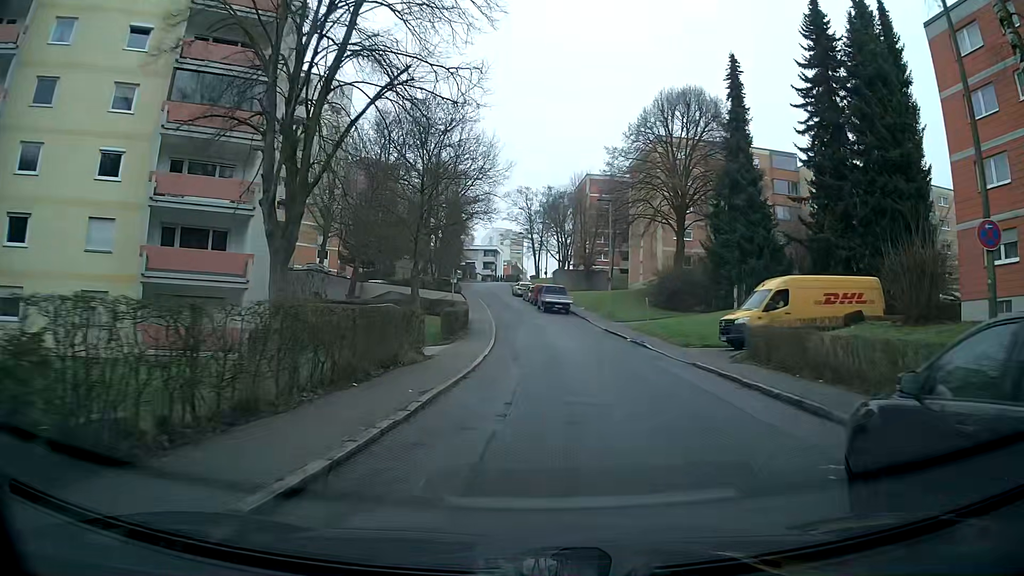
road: residential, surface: asphalt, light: Day
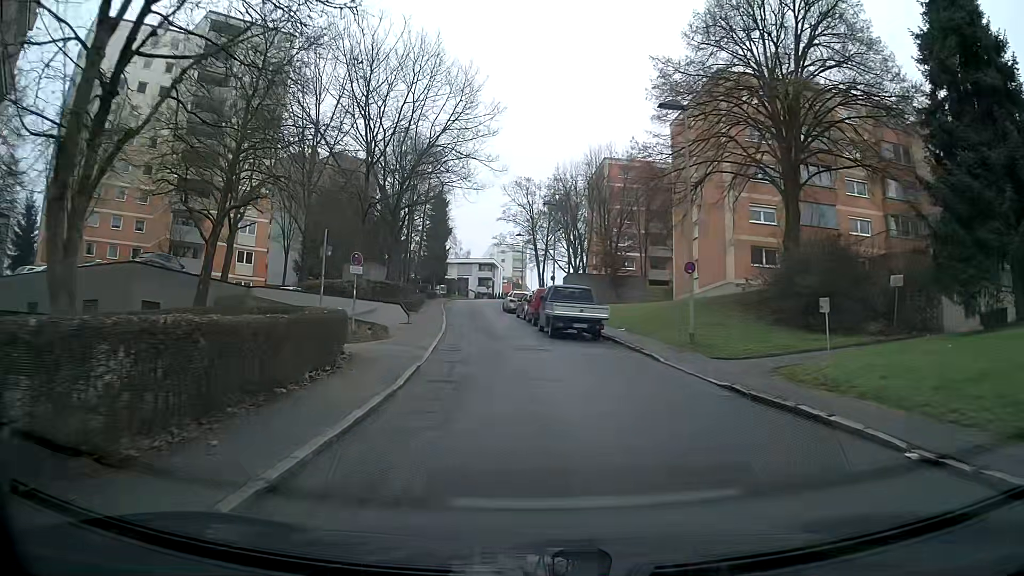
(0.0, +24.2) m; -1°
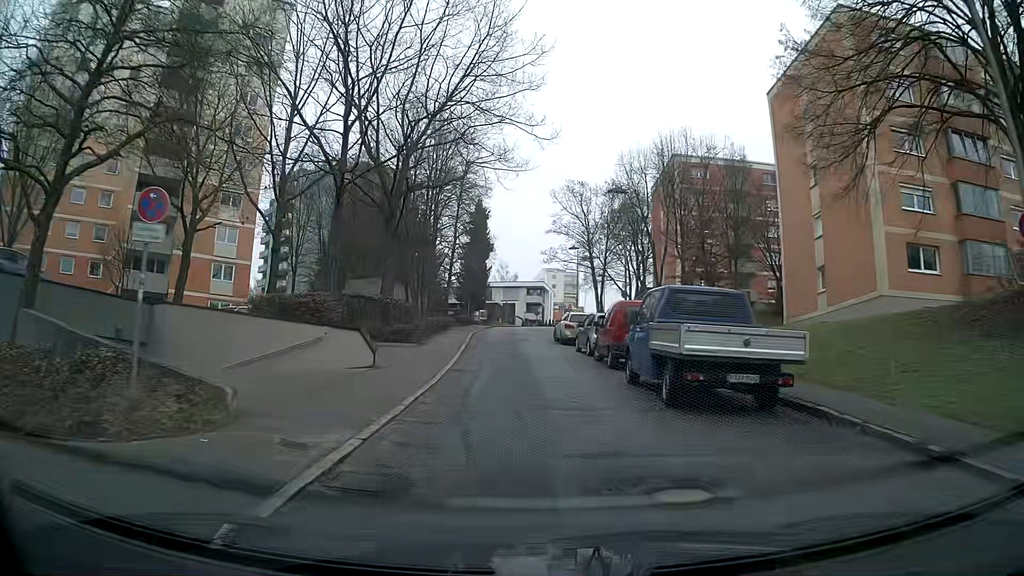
(-0.6, +14.1) m; -5°
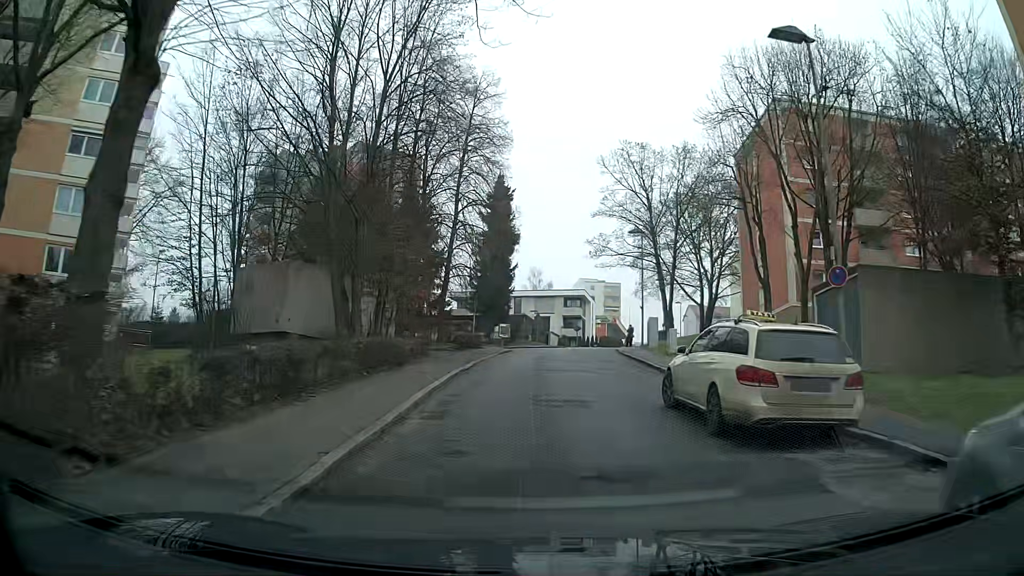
(-0.2, +21.8) m; -1°
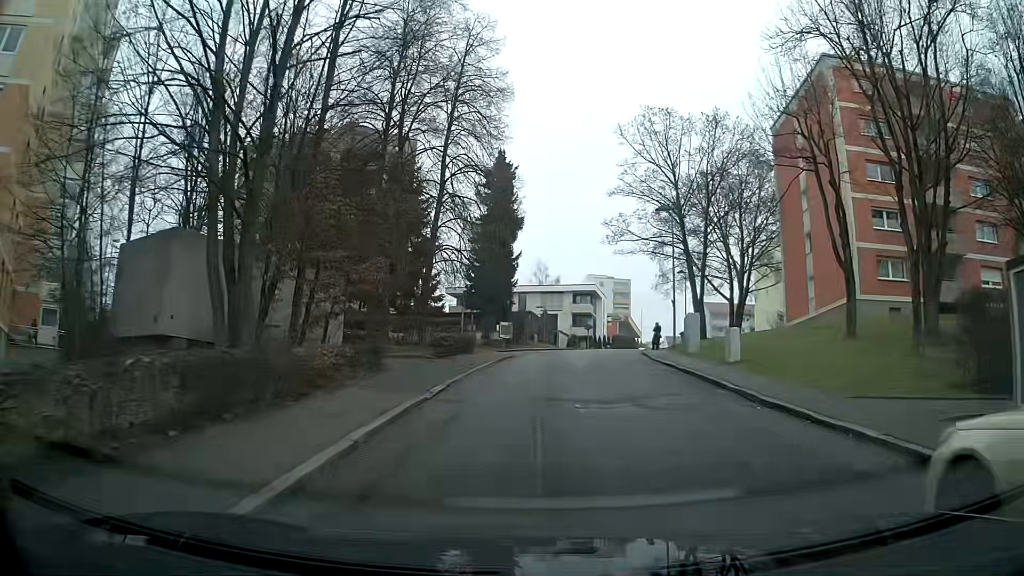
(0.0, +8.3) m; 0°
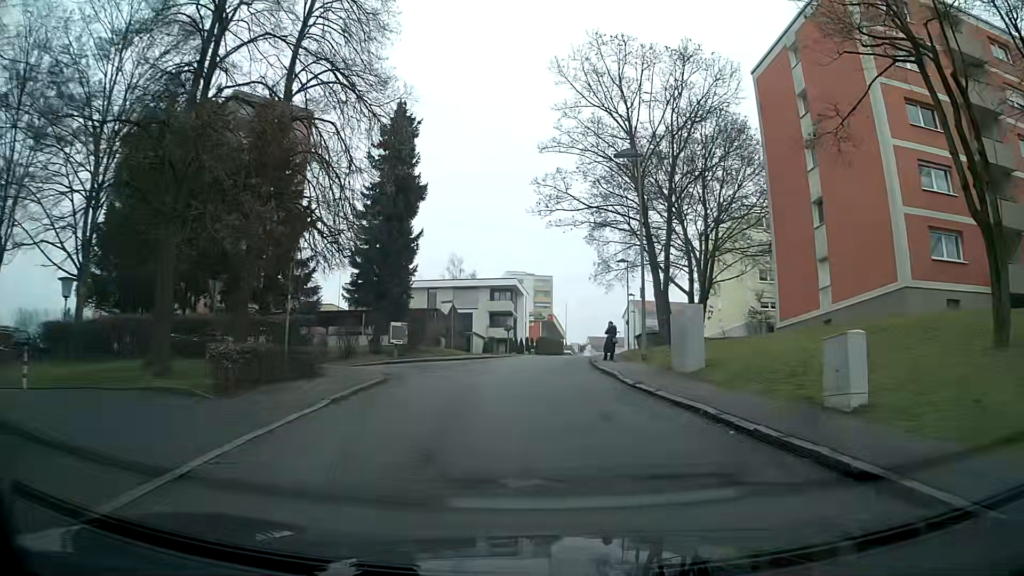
(+0.7, +12.2) m; +7°
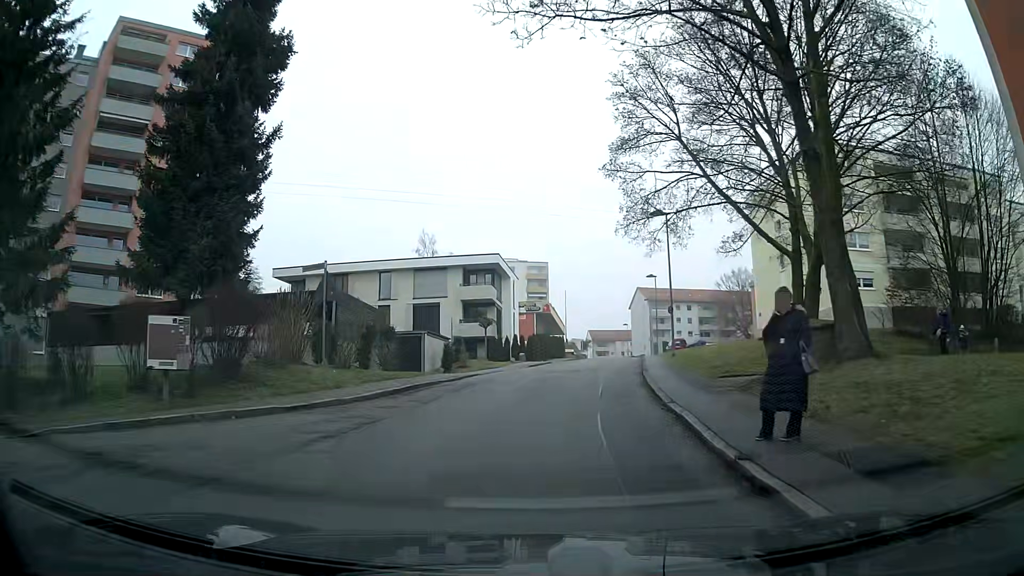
(+0.7, +21.0) m; +2°
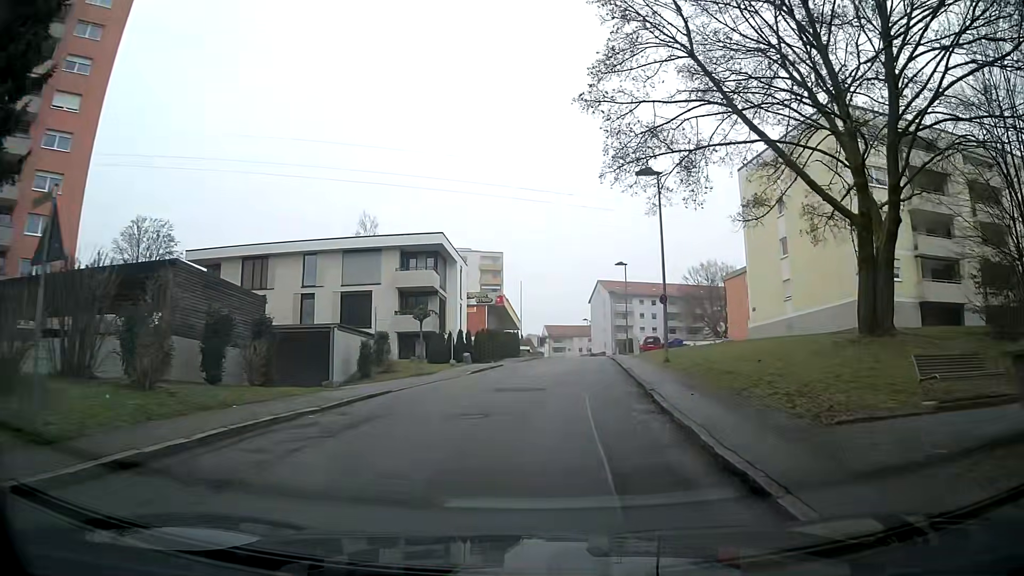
(+0.1, +9.1) m; +3°
(0, +10) (+1, +20) (+1, +30) (+2, +40) (+3, +50) (+3, +60) (+4, +70) (+5, +80) (+5, +90) (+5, +100) m
